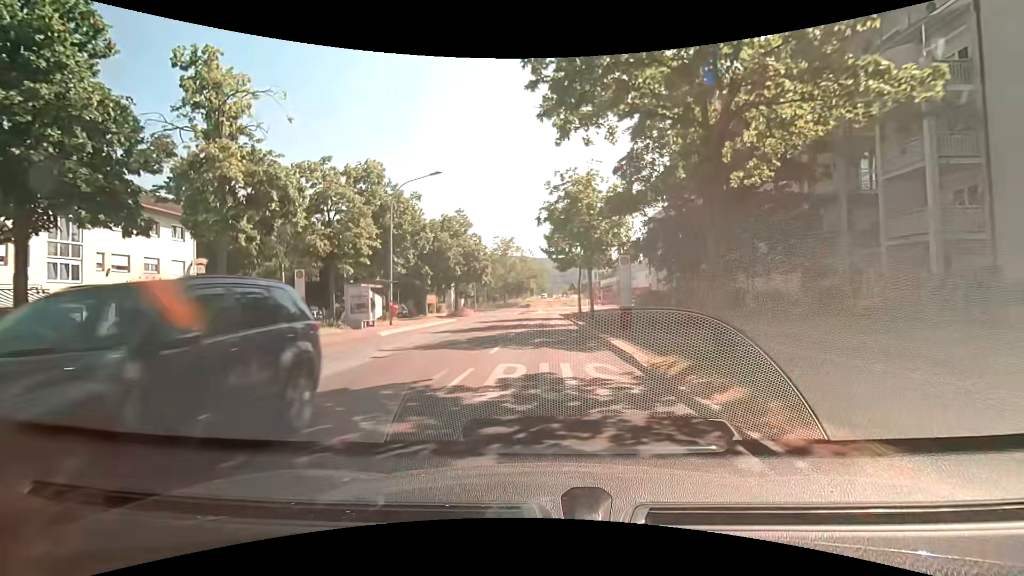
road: tertiary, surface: asphalt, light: Day
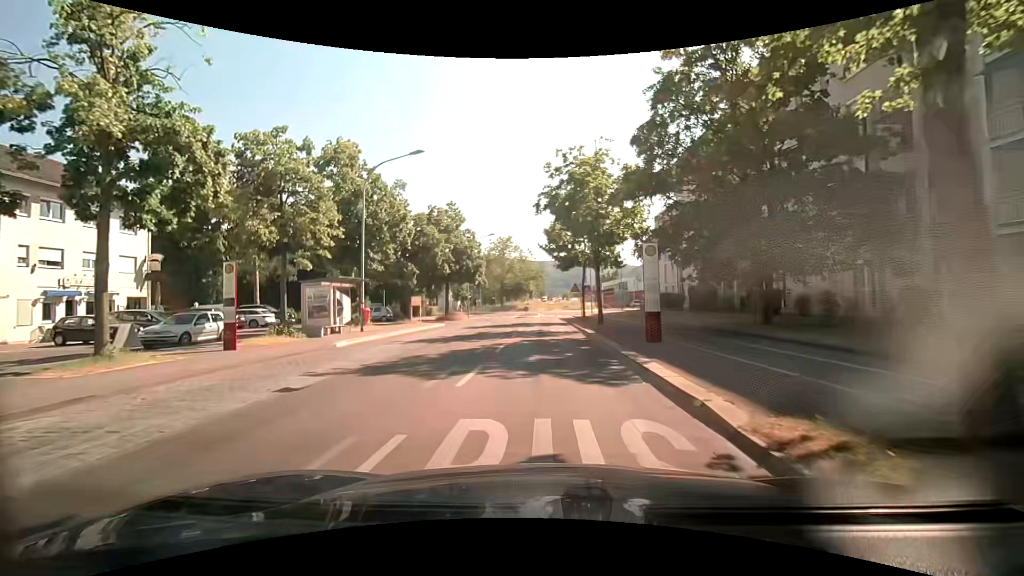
(0.0, +4.9) m; 0°
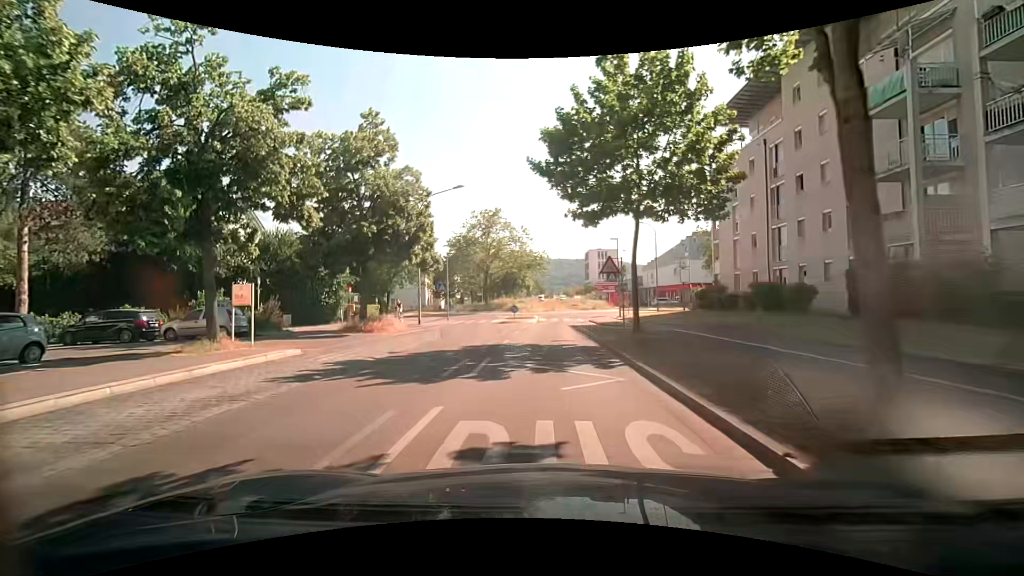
(+0.2, +22.6) m; 0°
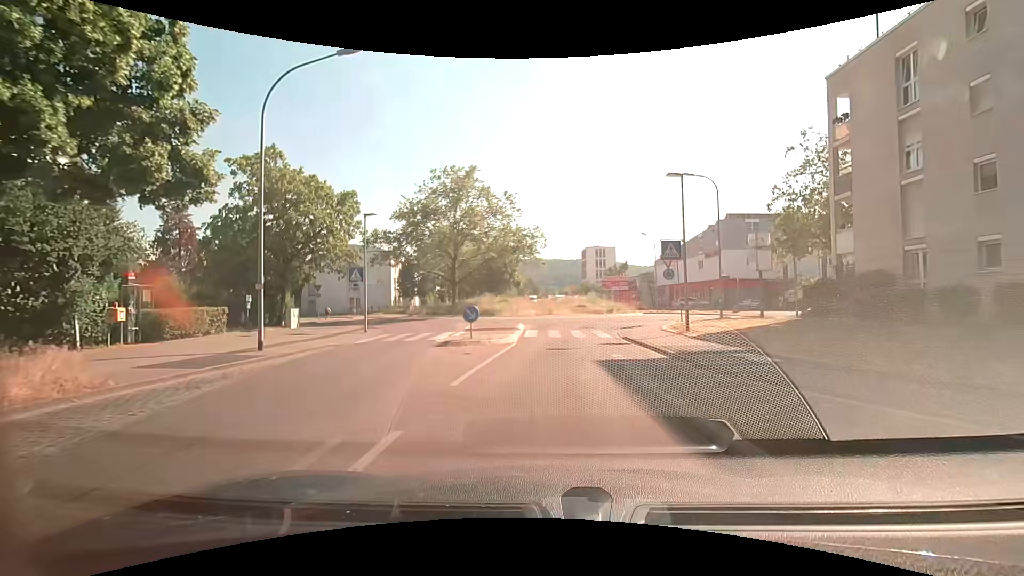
(+0.4, +19.1) m; +2°
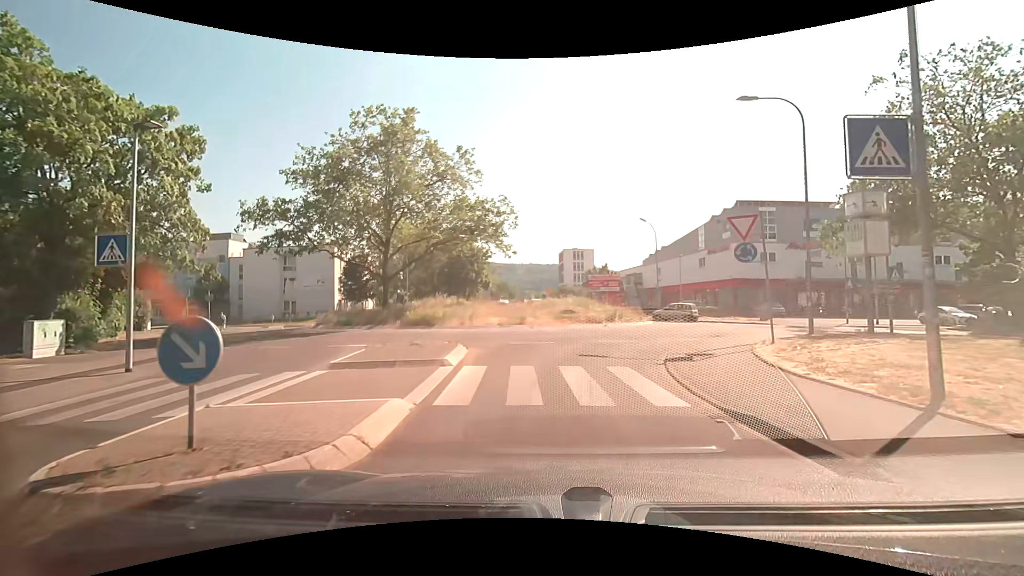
(+0.2, +12.9) m; +3°
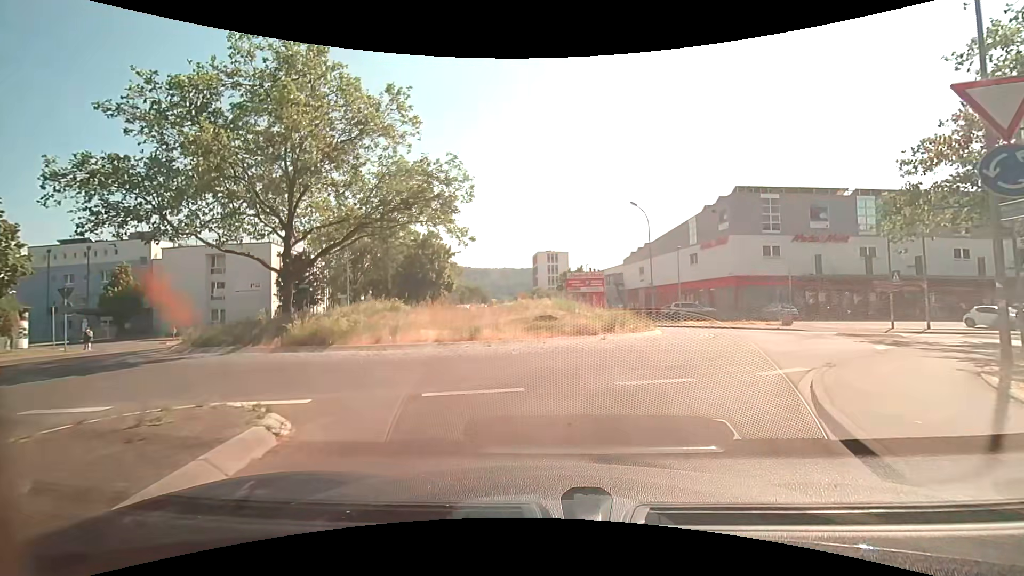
(+0.1, +8.7) m; +2°
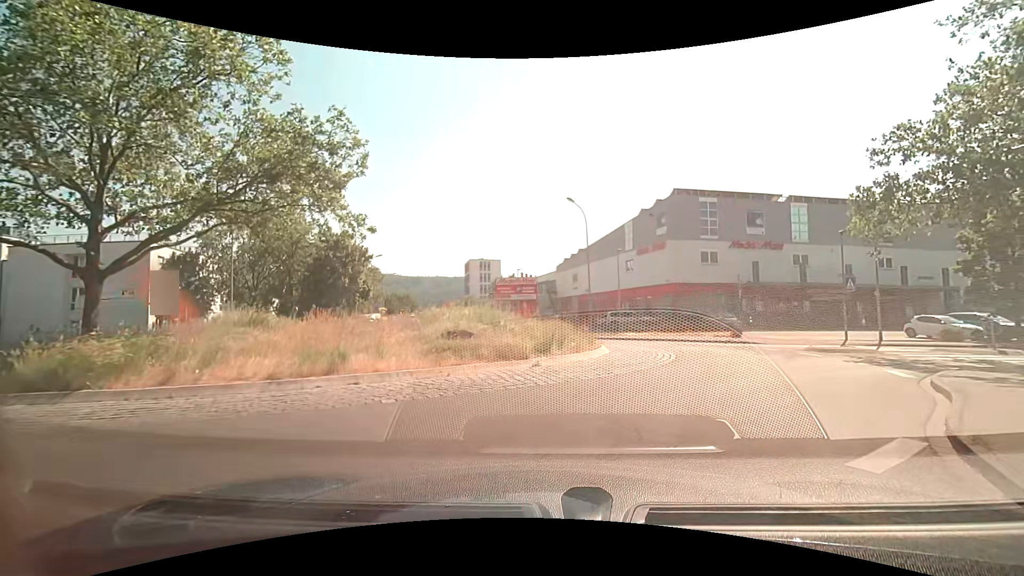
(+0.3, +5.2) m; +8°
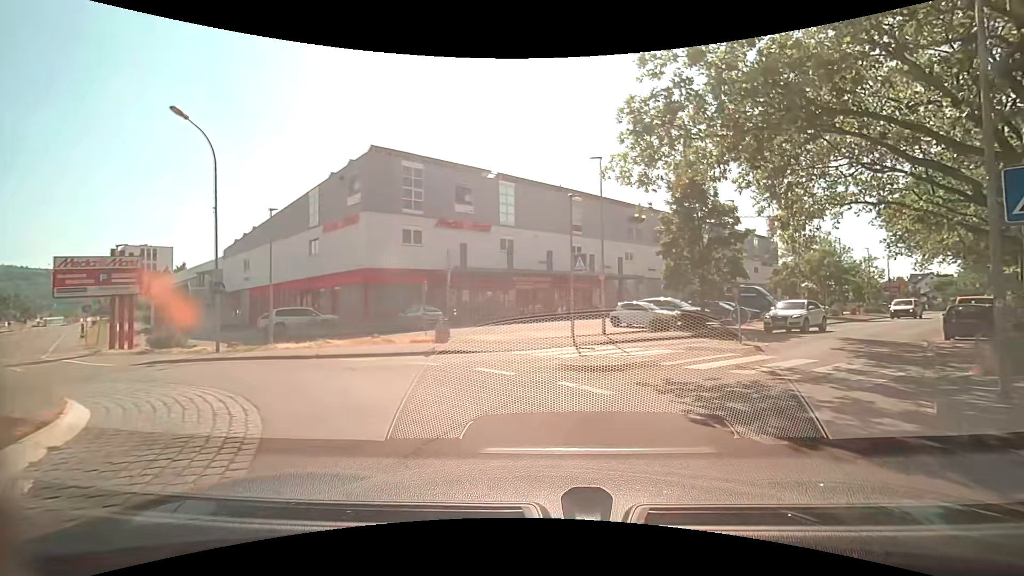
(+3.2, +11.5) m; +34°
(+3, +9) (+9, +18) (+15, +26) (+21, +33) (+27, +41) (+33, +49) (+40, +57) (+46, +64) (+53, +72) (+59, +80) m
